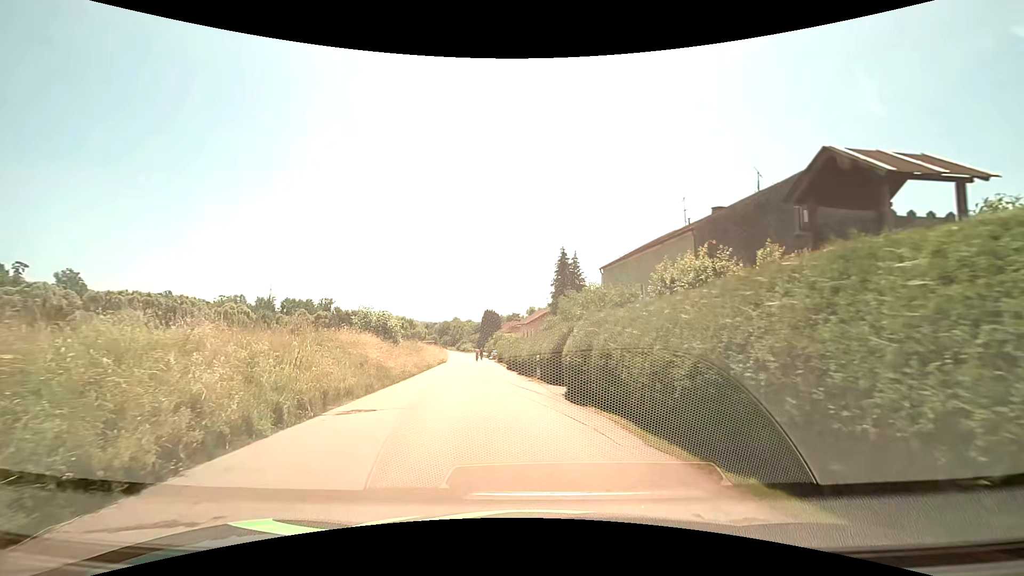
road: tertiary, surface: asphalt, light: Day
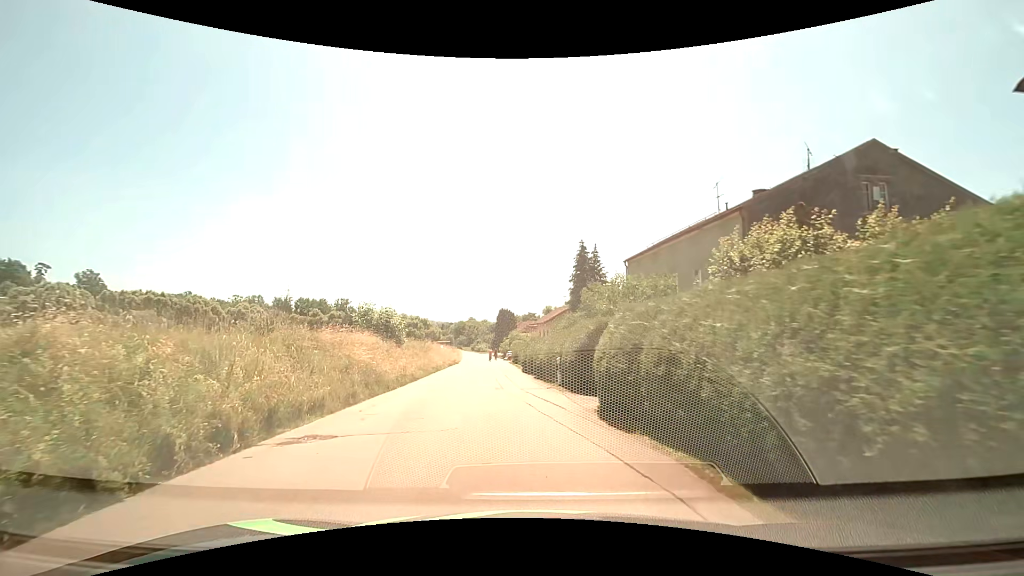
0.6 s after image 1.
(-0.1, +3.5) m; -1°
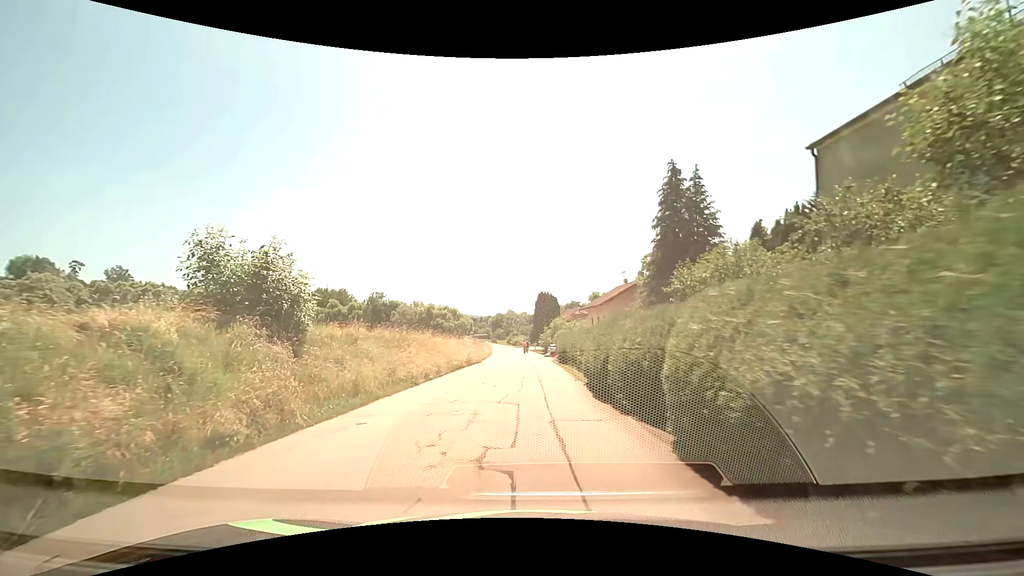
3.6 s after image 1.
(-1.2, +19.5) m; -5°
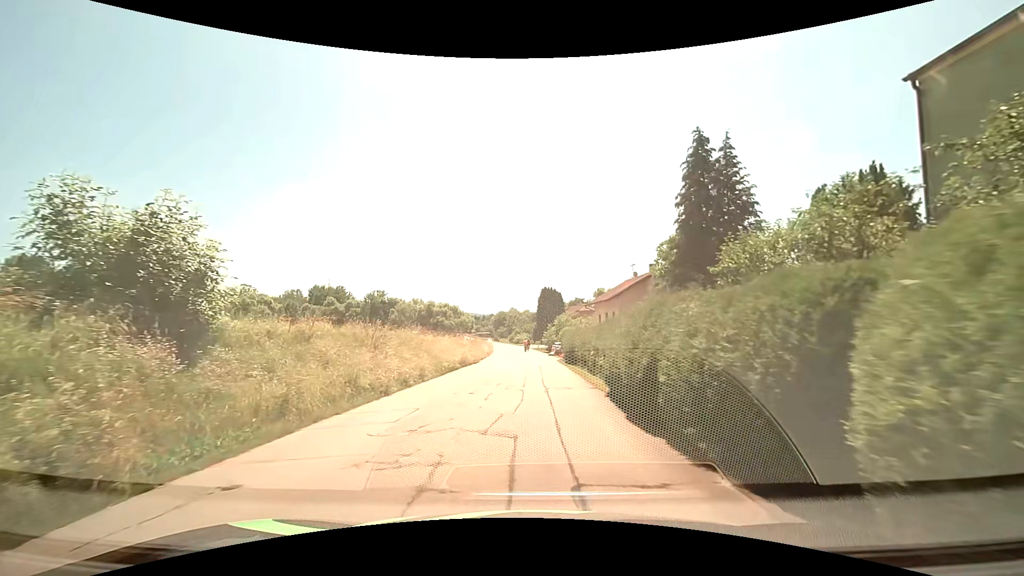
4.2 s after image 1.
(0.0, +4.2) m; 0°
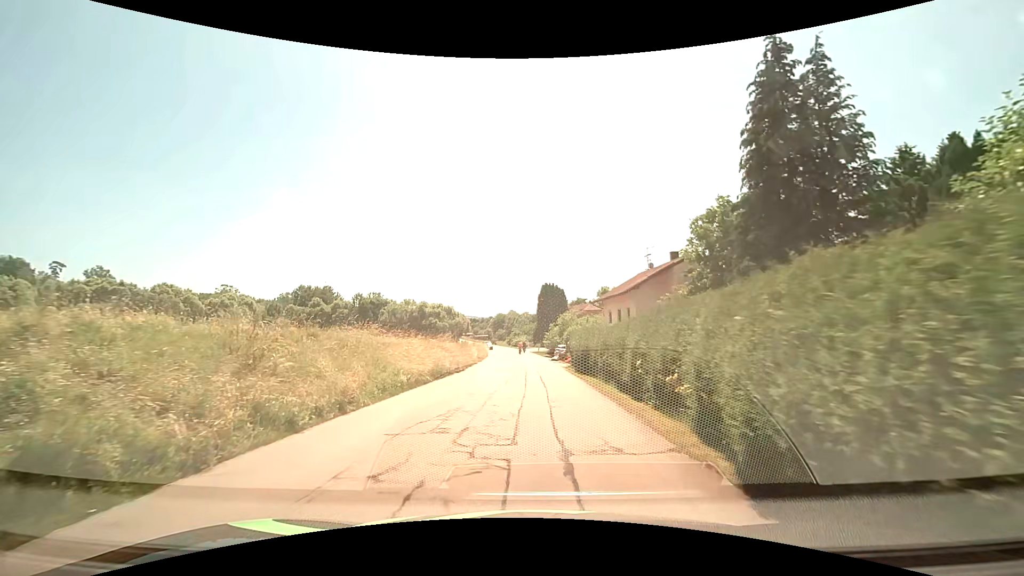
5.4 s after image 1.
(0.0, +8.3) m; 0°
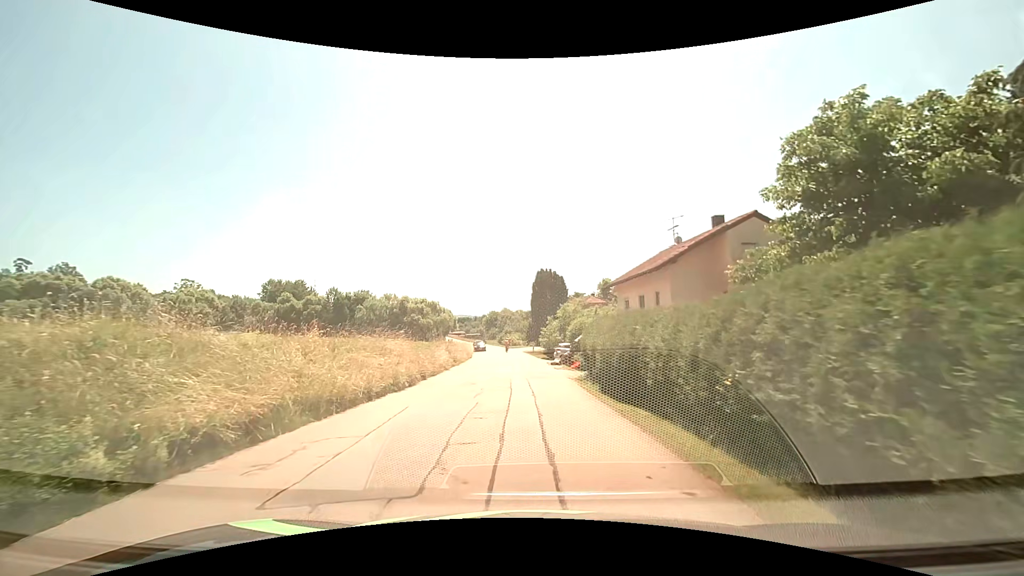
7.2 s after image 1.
(+0.2, +11.9) m; +1°
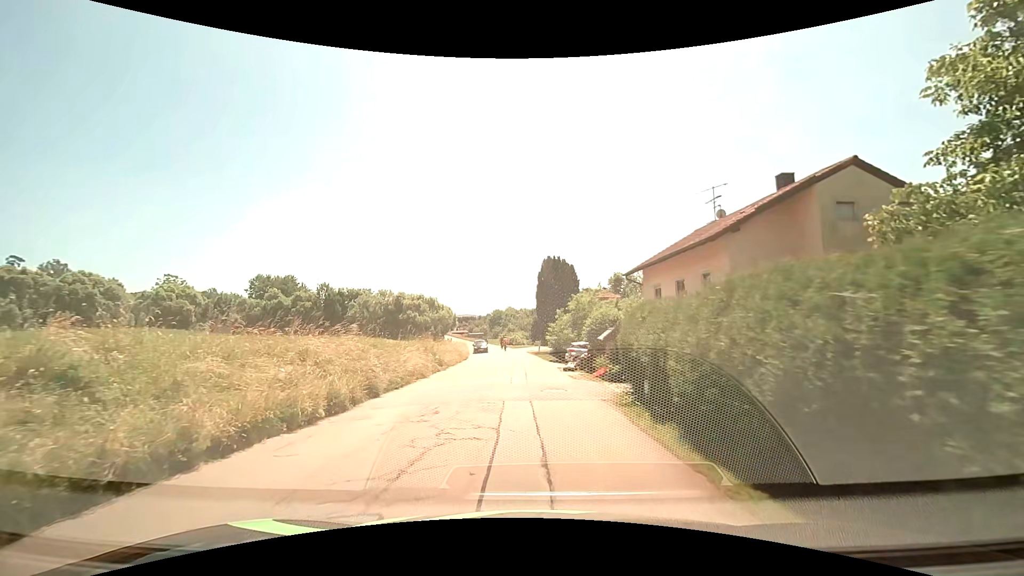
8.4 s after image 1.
(0.0, +7.8) m; 0°
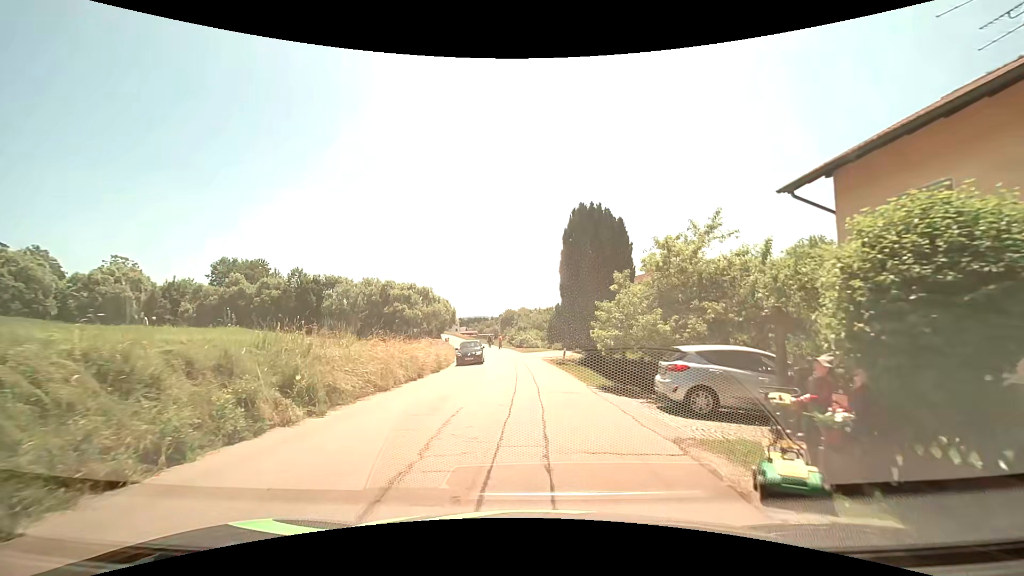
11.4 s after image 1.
(-0.5, +19.6) m; -2°
